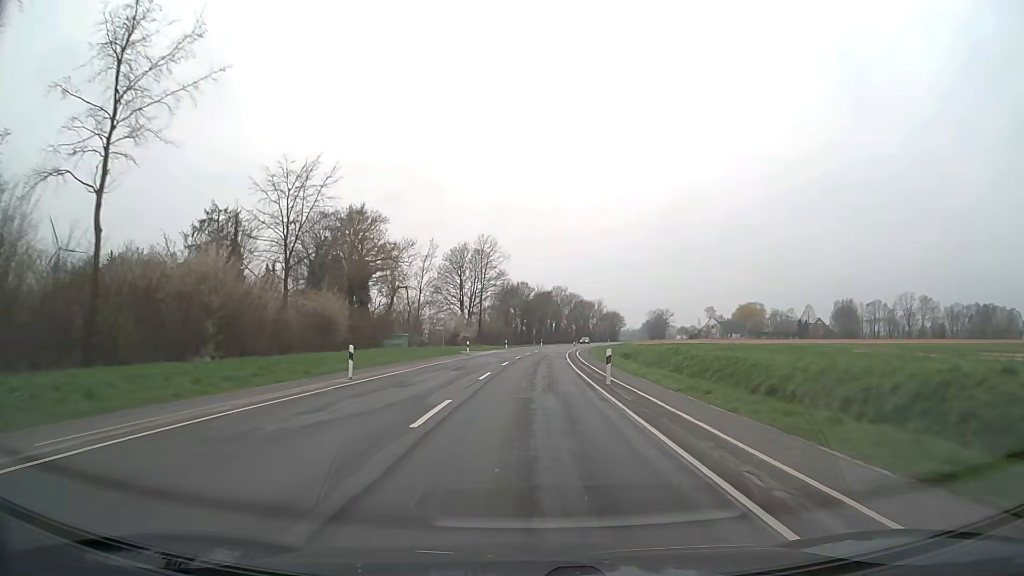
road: secondary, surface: asphalt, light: Day
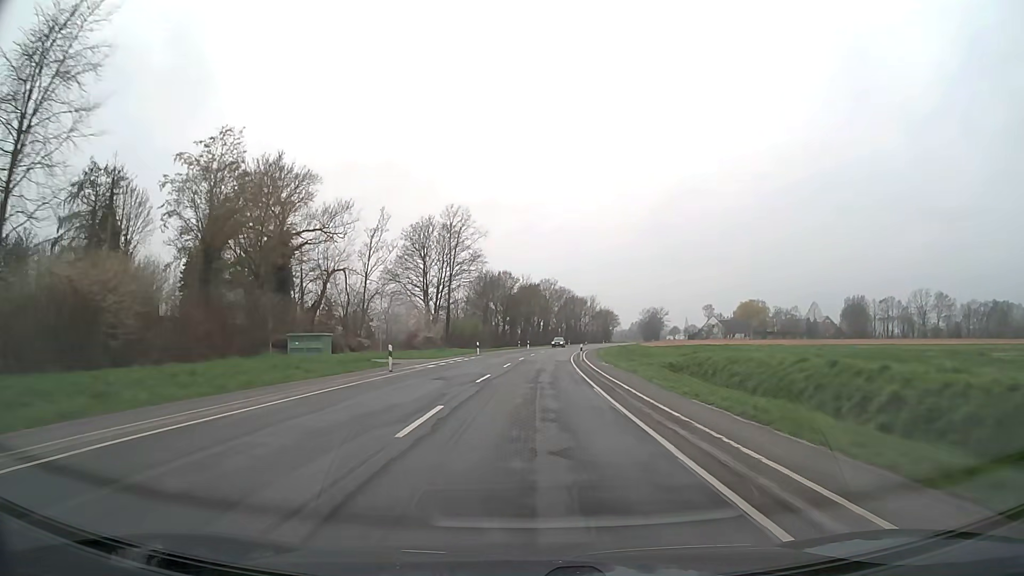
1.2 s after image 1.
(+0.3, +25.1) m; +1°
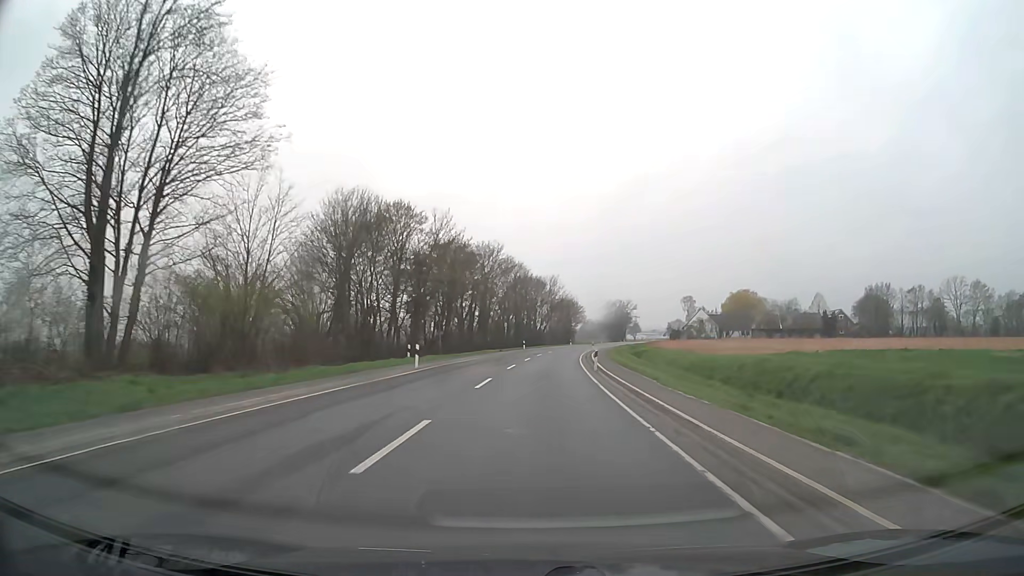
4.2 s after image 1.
(+2.2, +62.7) m; +5°
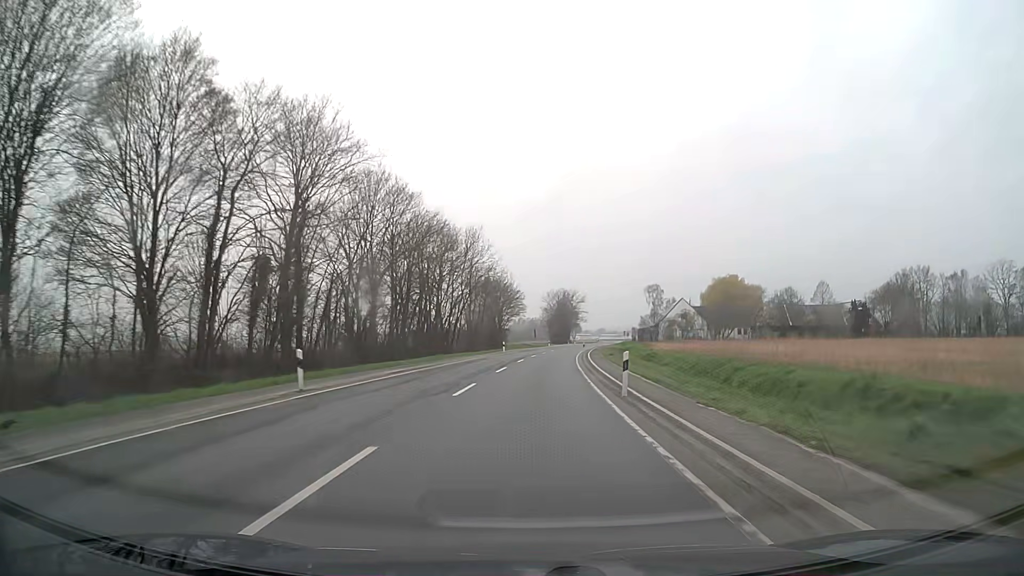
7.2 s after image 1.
(+3.4, +62.5) m; +6°
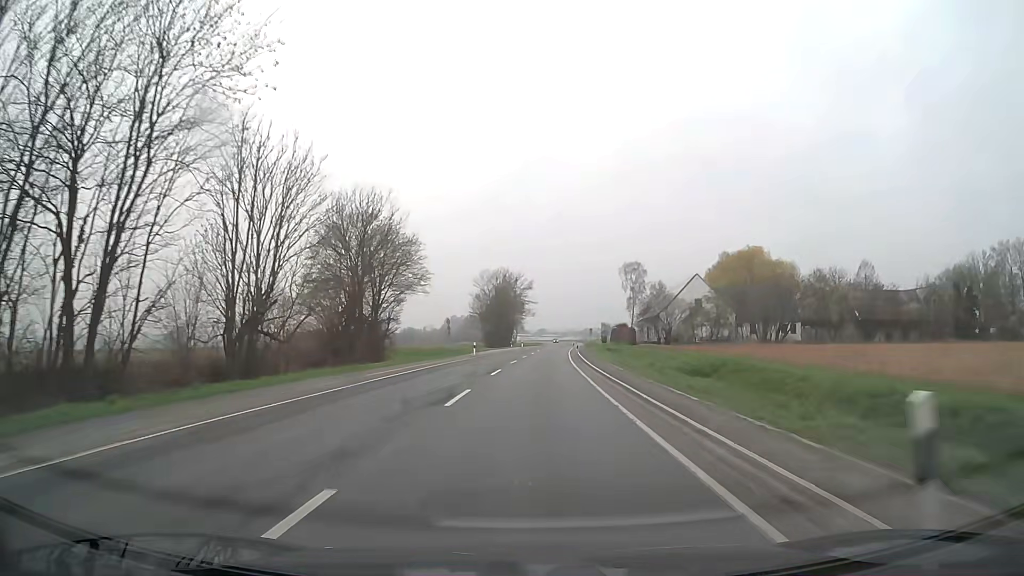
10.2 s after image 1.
(+2.9, +62.4) m; +5°
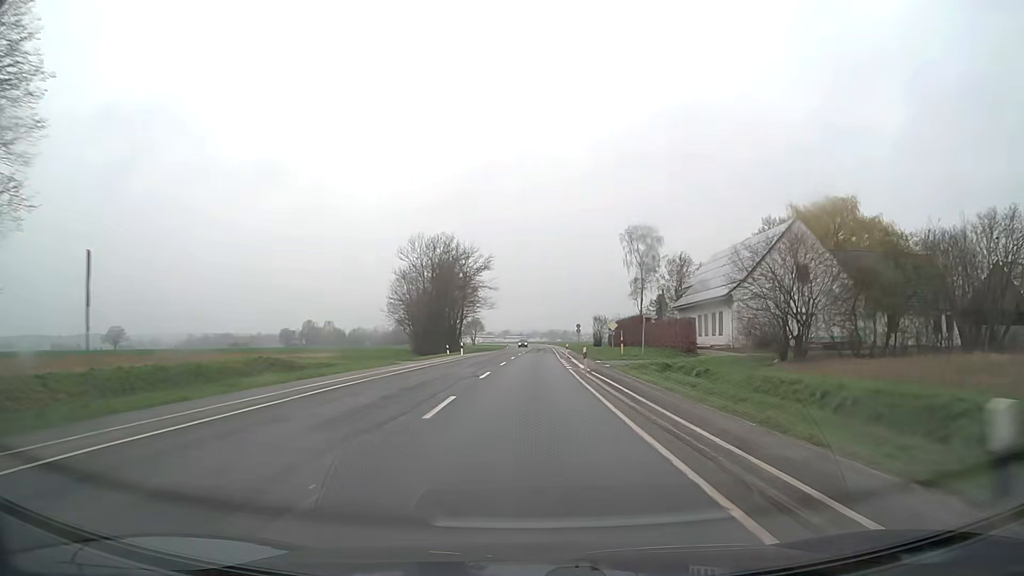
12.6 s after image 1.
(+1.4, +50.0) m; +3°
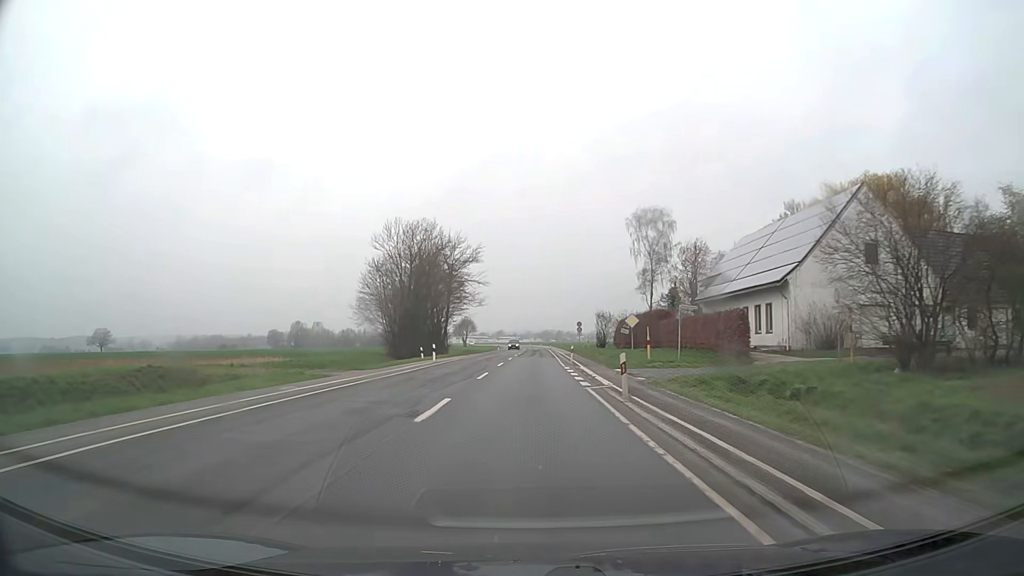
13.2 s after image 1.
(+0.1, +12.5) m; +1°
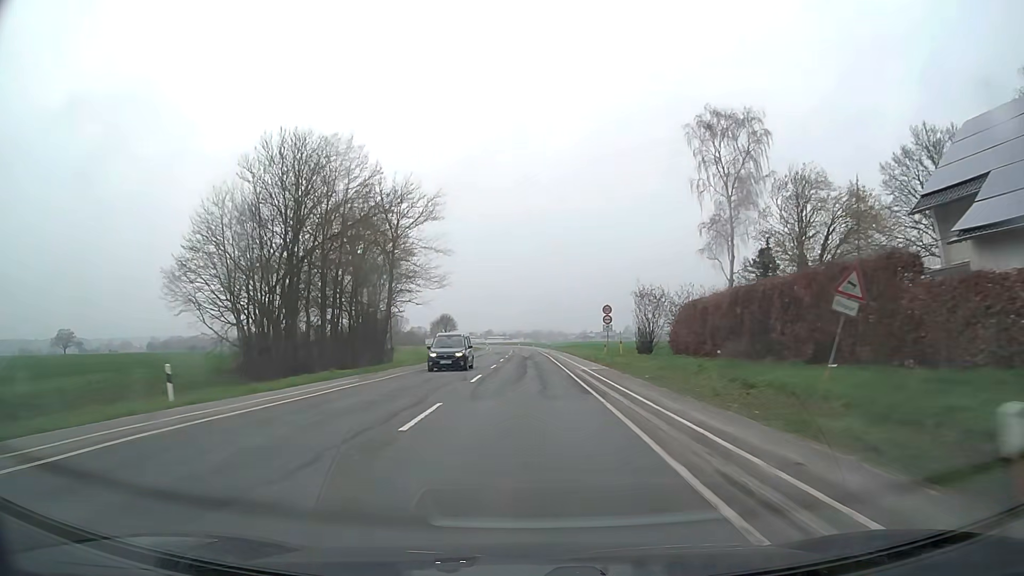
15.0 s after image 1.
(+0.3, +37.6) m; +1°
(0, +10) (0, +20) (0, +30) (0, +40) (0, +50) (0, +60) (0, +70) (0, +80) (-1, +90) (-1, +100) m
